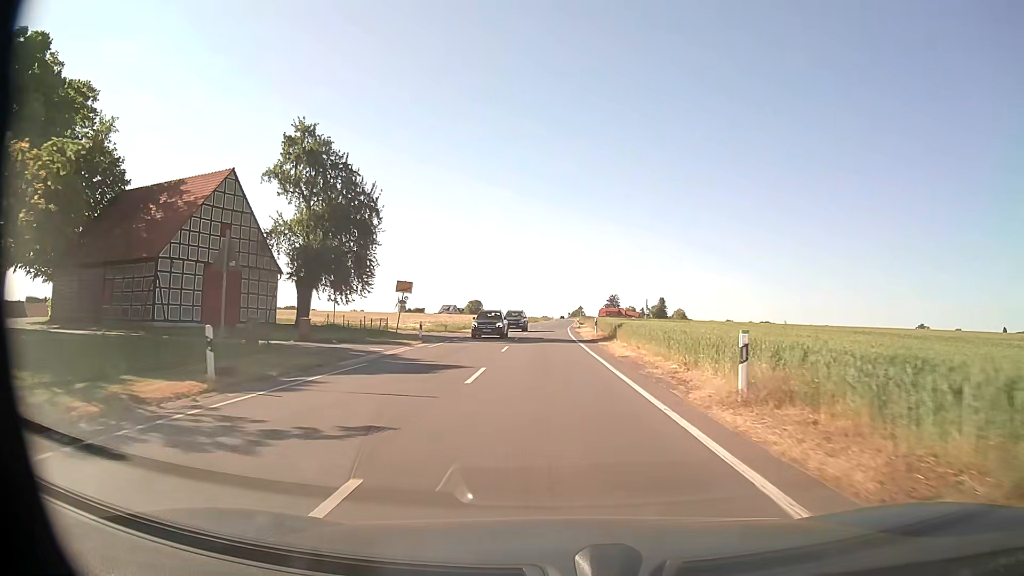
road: secondary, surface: asphalt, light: Day
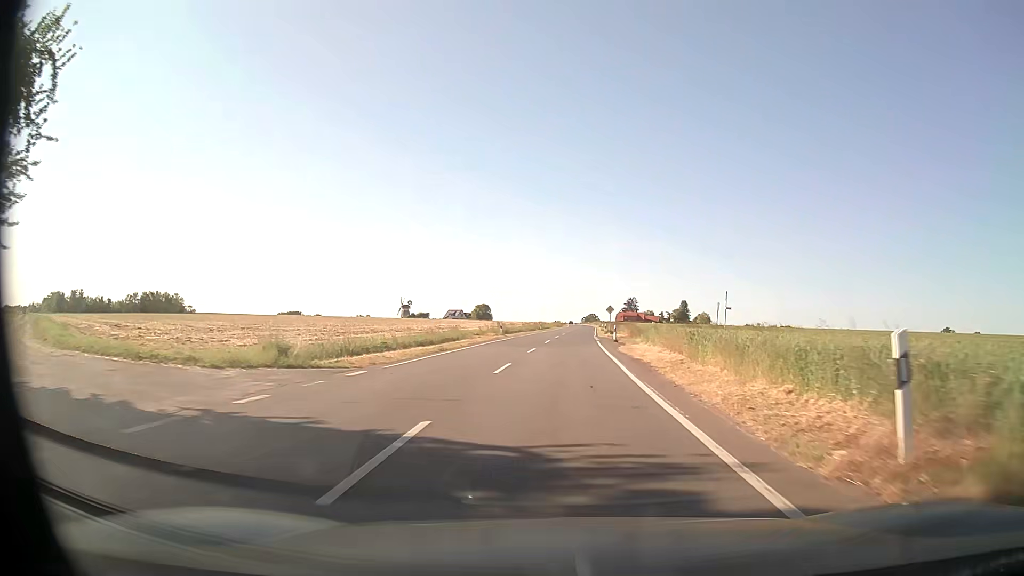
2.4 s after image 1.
(-0.6, +33.0) m; -1°
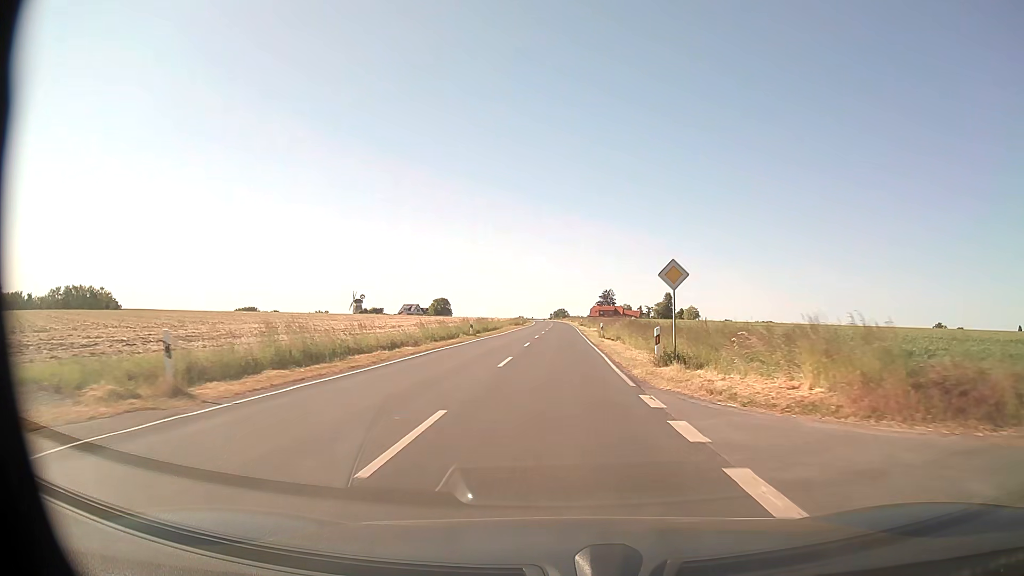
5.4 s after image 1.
(+1.2, +48.2) m; +3°
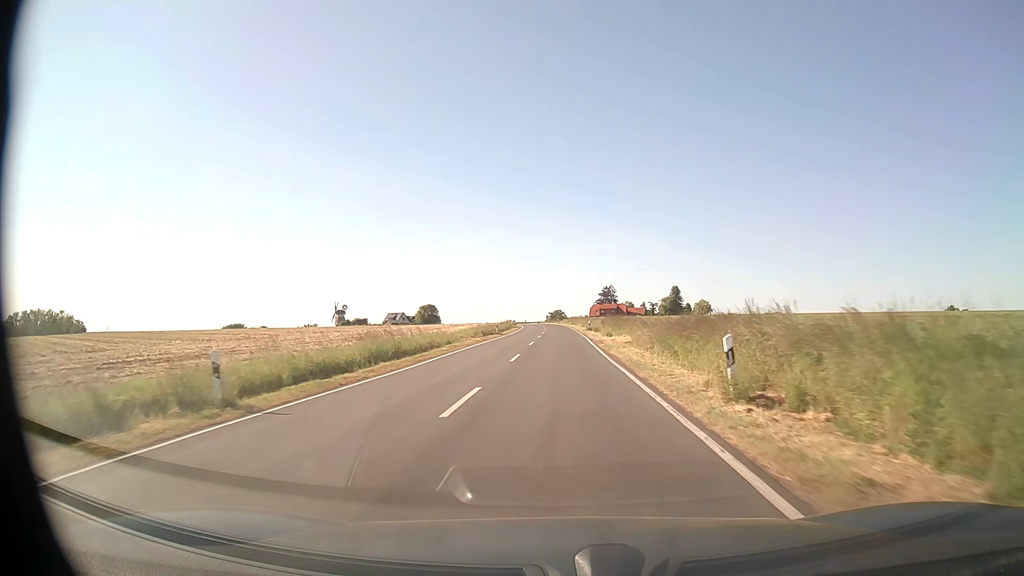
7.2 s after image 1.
(+0.3, +32.8) m; 0°
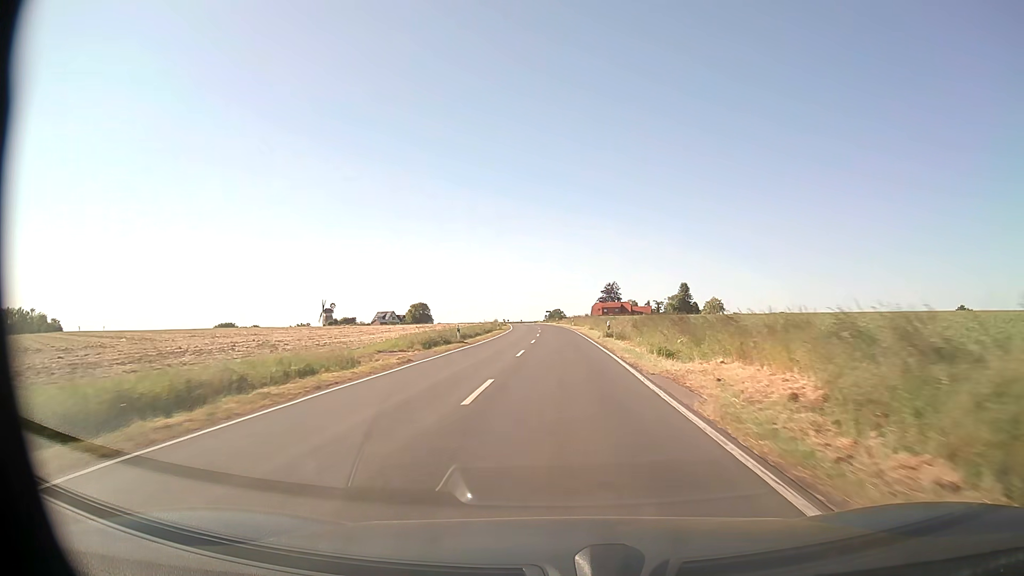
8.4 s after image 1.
(0.0, +23.3) m; 0°
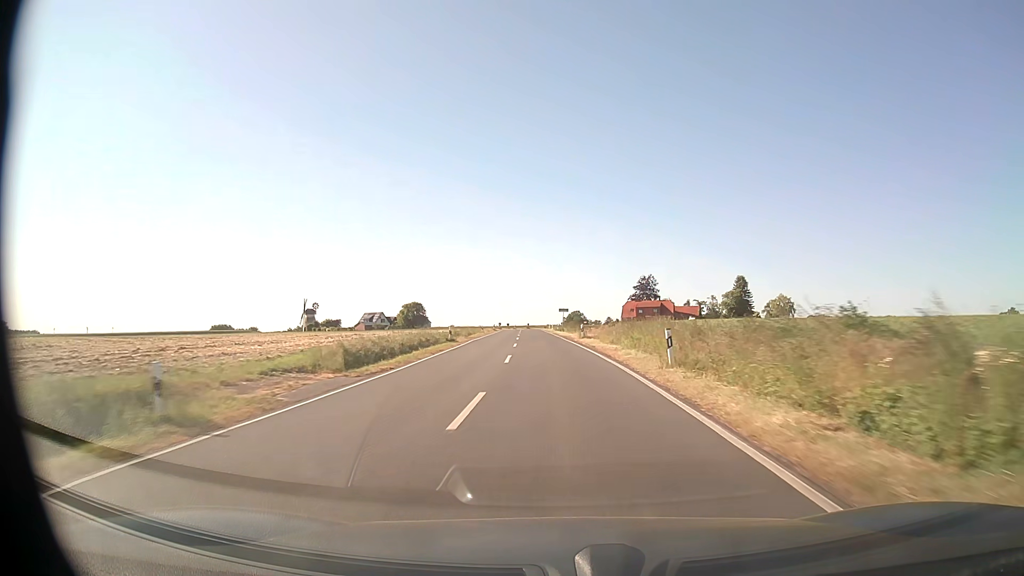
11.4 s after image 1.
(-0.6, +63.1) m; -2°
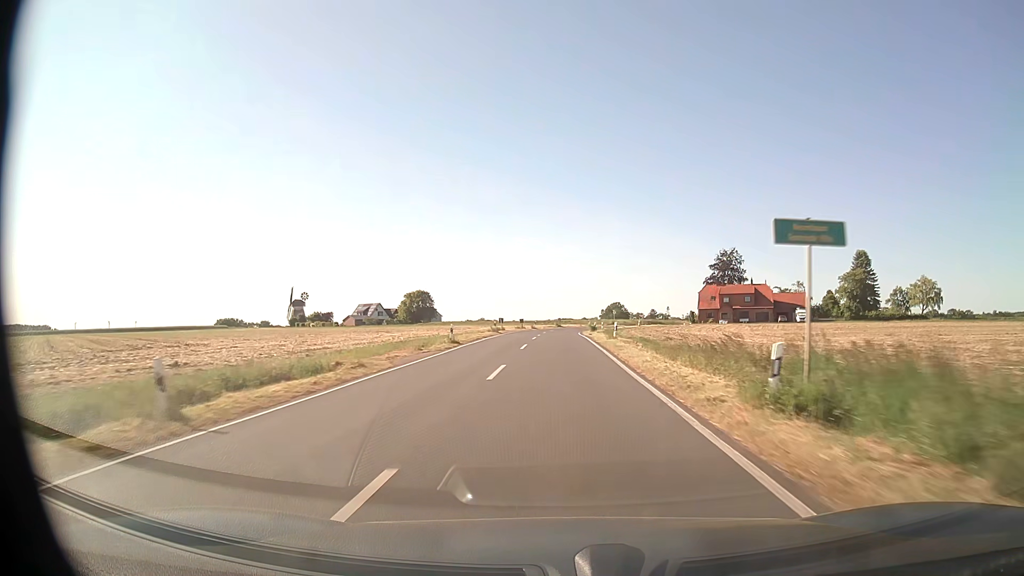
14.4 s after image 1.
(-2.3, +66.4) m; -3°
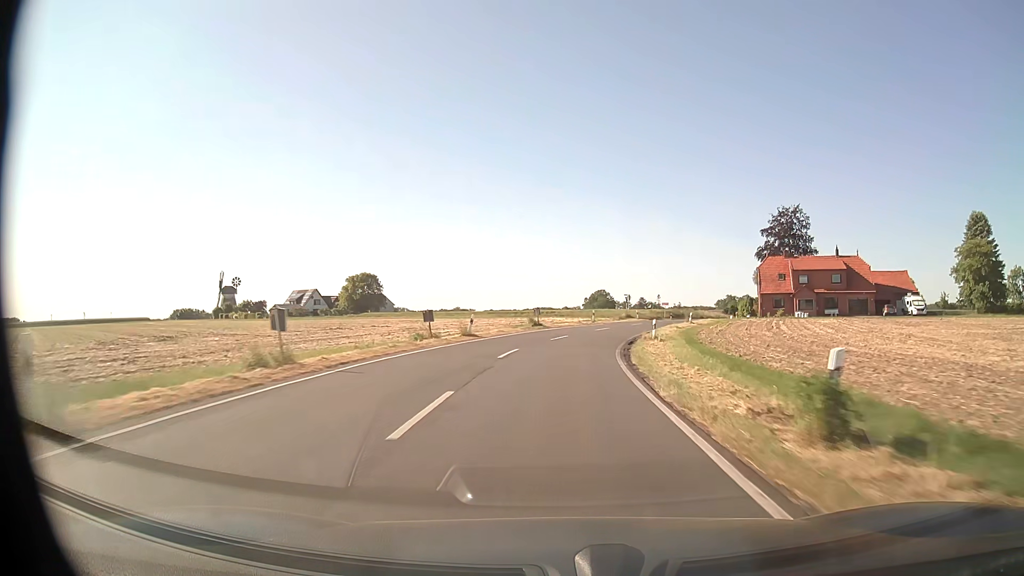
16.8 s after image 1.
(+0.1, +52.8) m; +2°
(0, +10) (+1, +20) (+2, +30) (+3, +40) (+5, +50) (+8, +59) (+11, +69) (+15, +78) (+18, +87) (+22, +97) m
